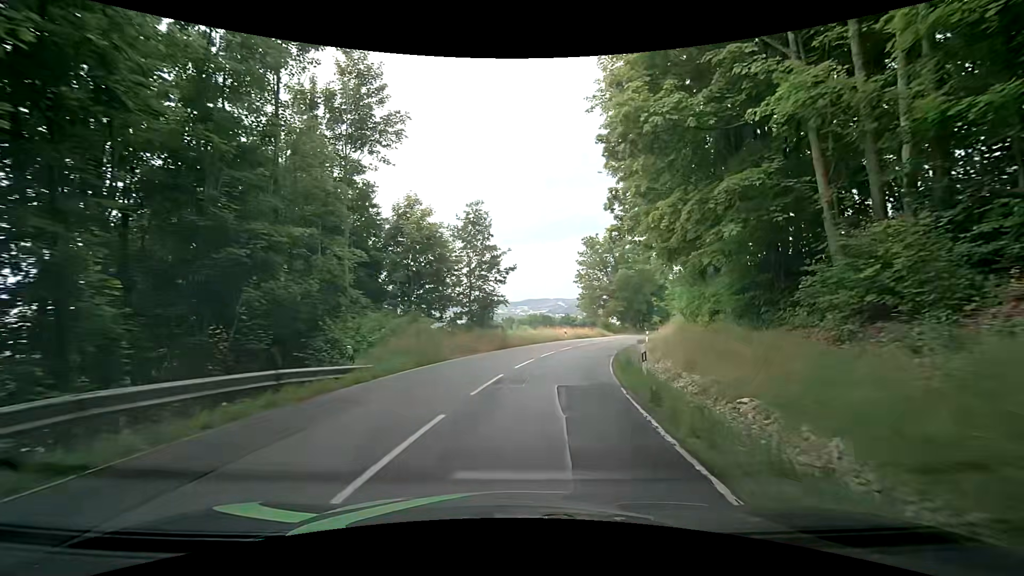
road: tertiary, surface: asphalt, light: Day
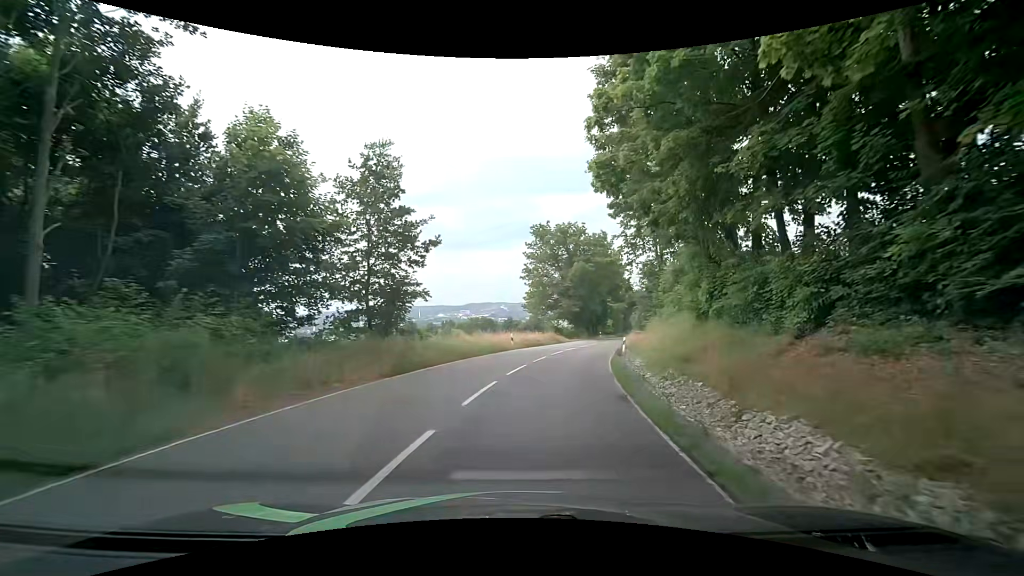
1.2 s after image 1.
(+0.7, +13.2) m; +5°
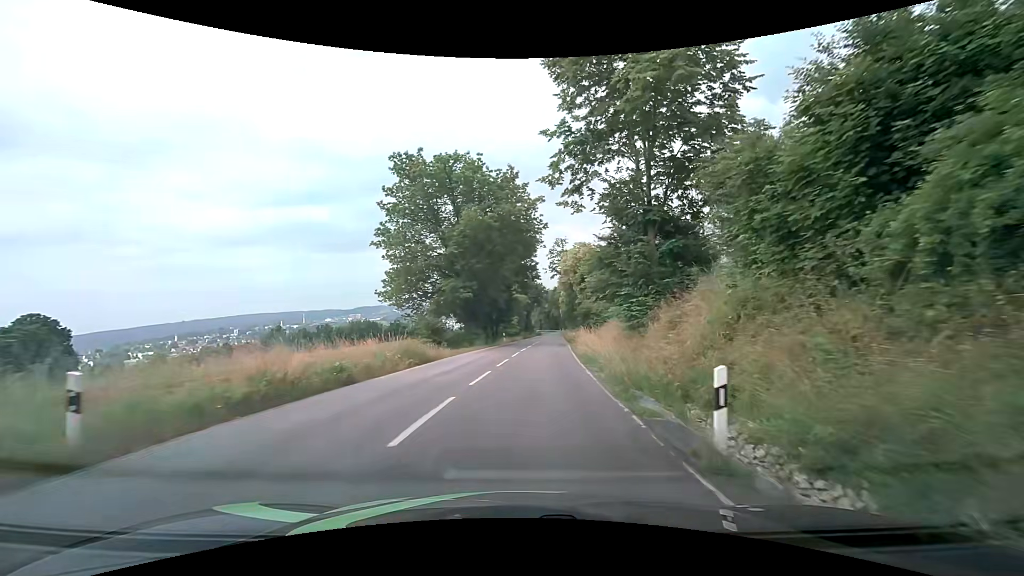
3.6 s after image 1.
(+3.3, +27.2) m; +13°
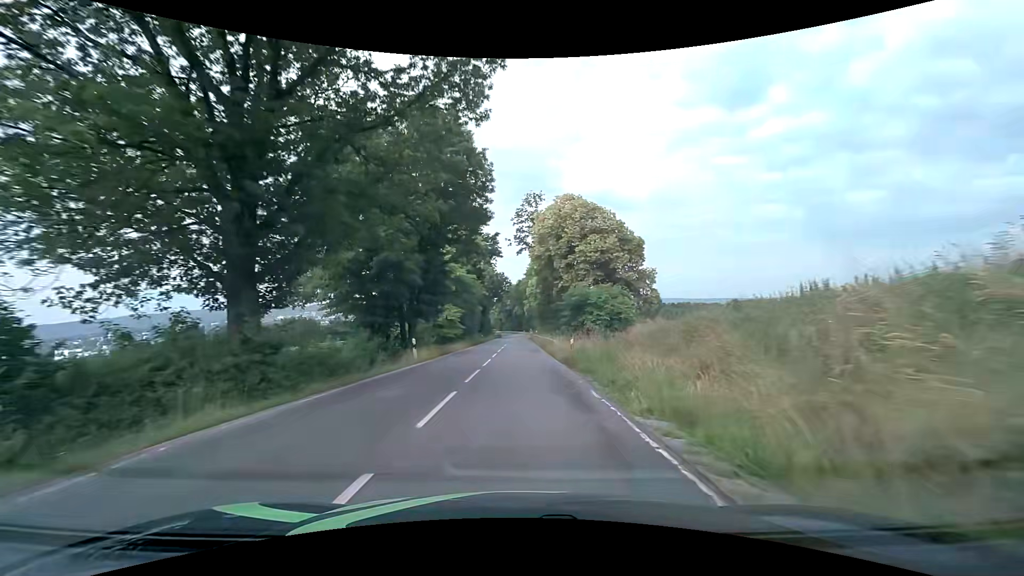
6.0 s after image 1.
(+1.5, +29.7) m; +5°
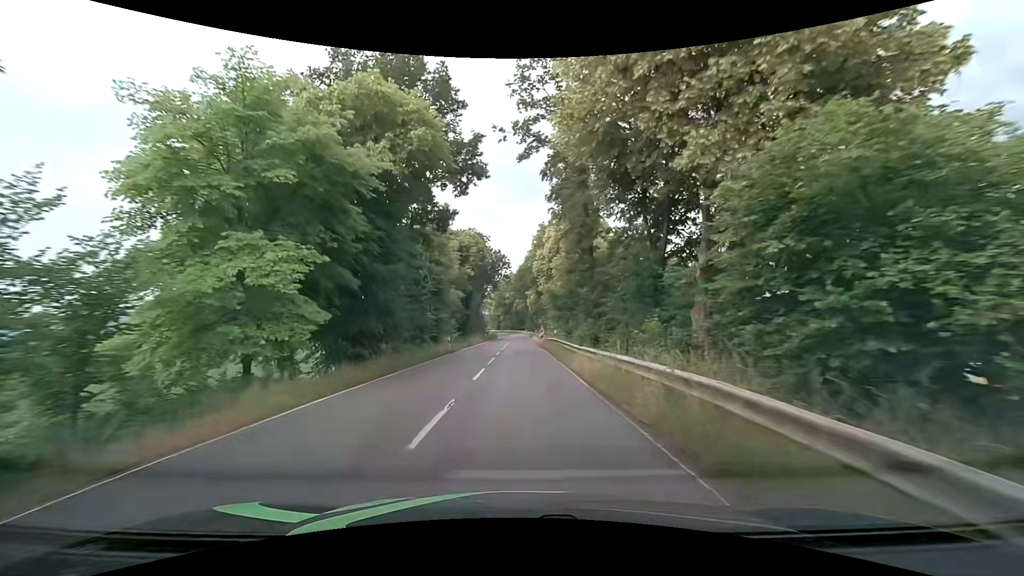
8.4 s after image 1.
(0.0, +32.2) m; 0°
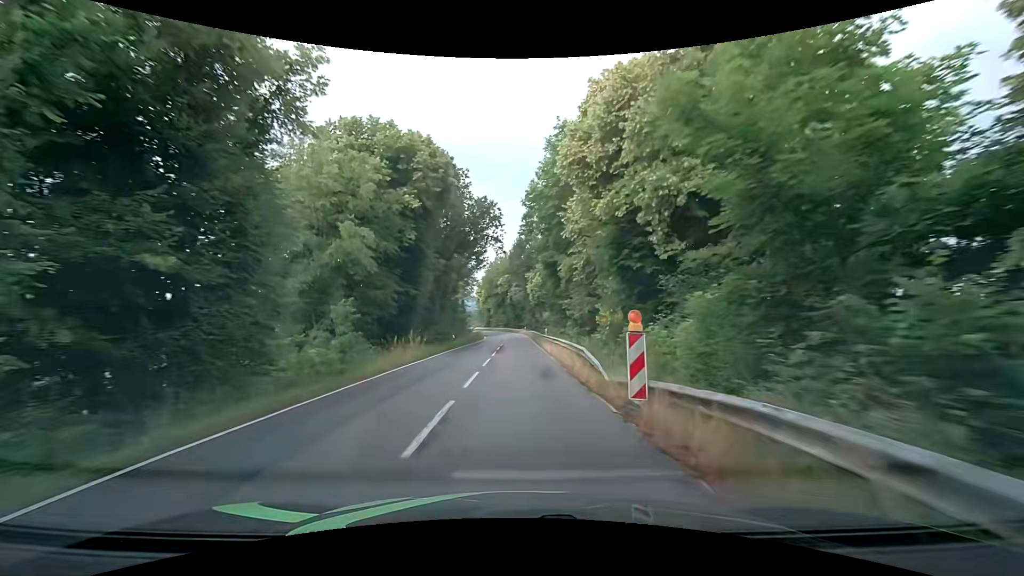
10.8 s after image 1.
(-0.2, +33.7) m; 0°
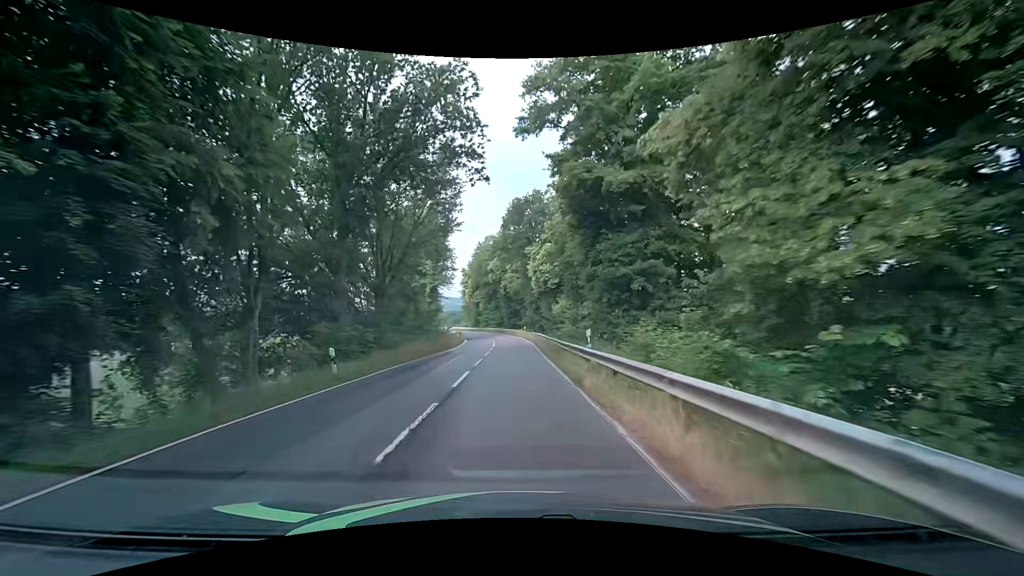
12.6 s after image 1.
(+0.4, +26.0) m; 0°
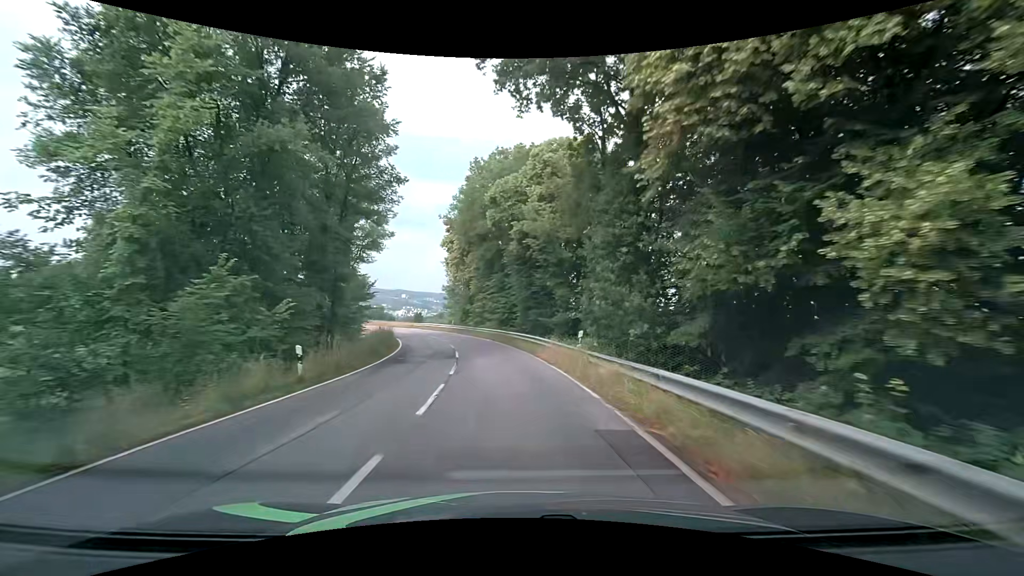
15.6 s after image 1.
(-0.2, +42.3) m; -2°
(0, +10) (0, +20) (-2, +30) (-4, +40) (-7, +49) (-11, +58) (-16, +67) (-22, +75) (-29, +82) (-36, +89) m
